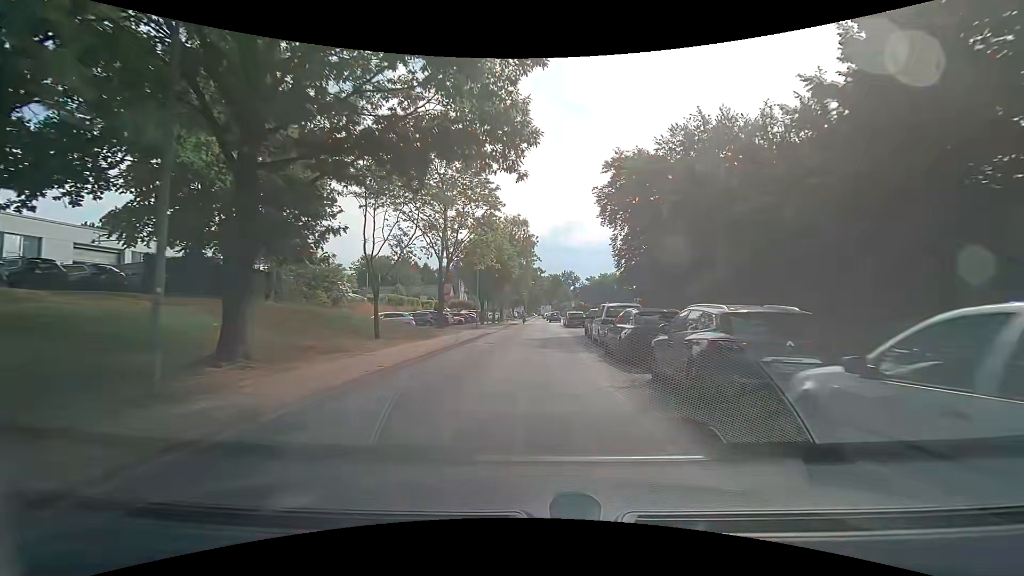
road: tertiary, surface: asphalt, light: Day
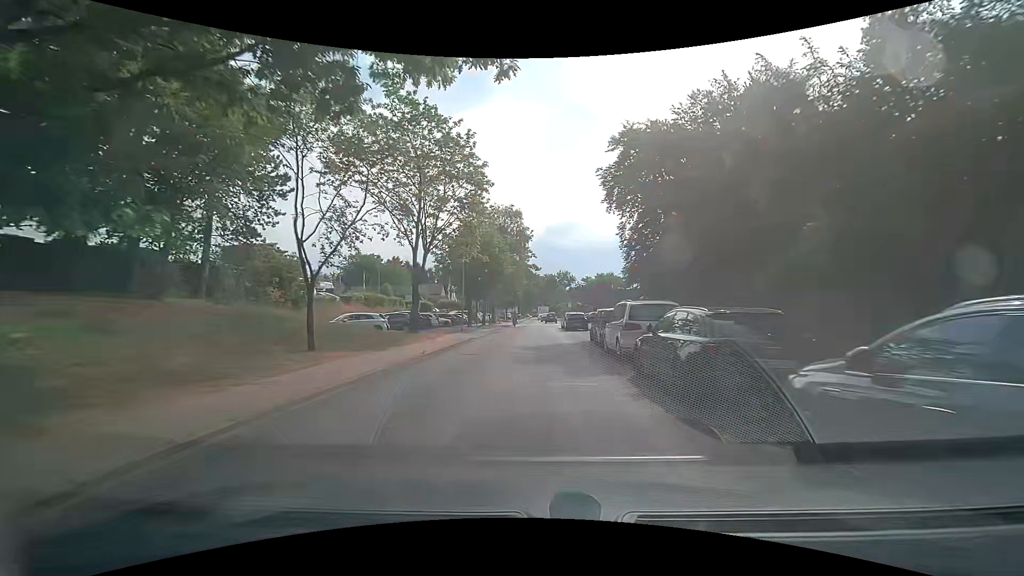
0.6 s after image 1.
(0.0, +5.6) m; +1°
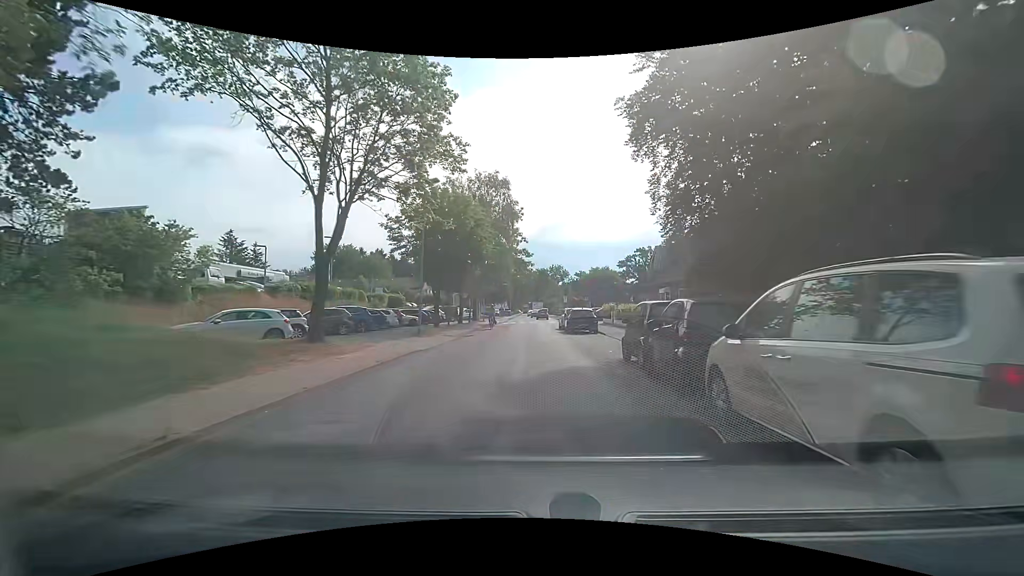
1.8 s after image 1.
(+0.1, +10.9) m; +1°
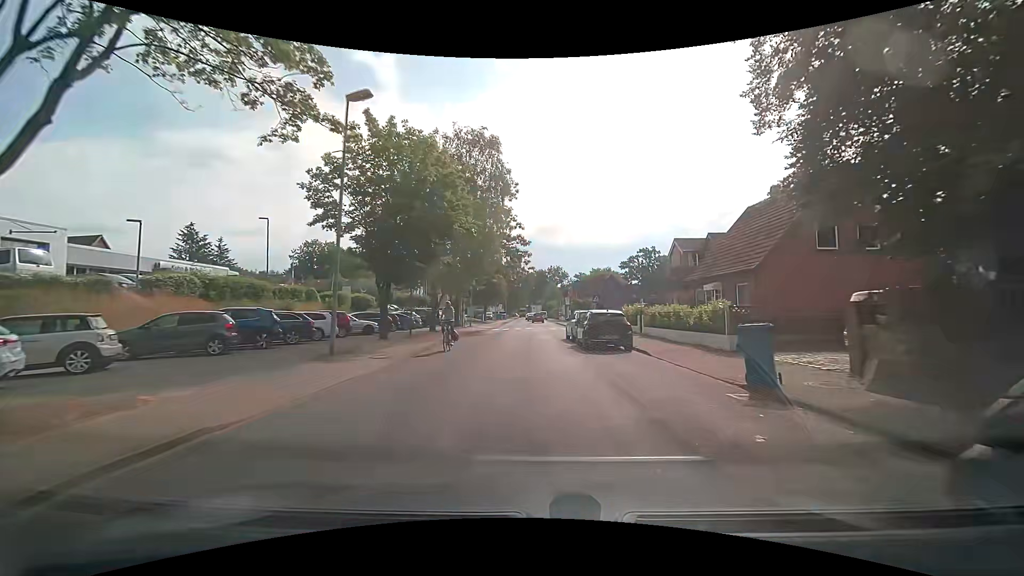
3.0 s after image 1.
(0.0, +10.6) m; +1°
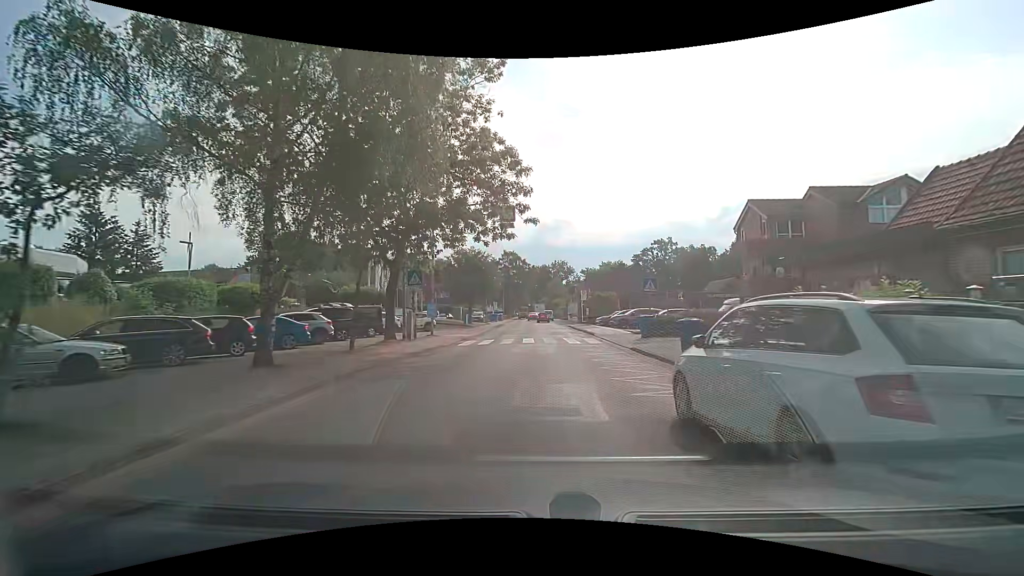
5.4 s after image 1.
(-0.2, +19.8) m; -2°
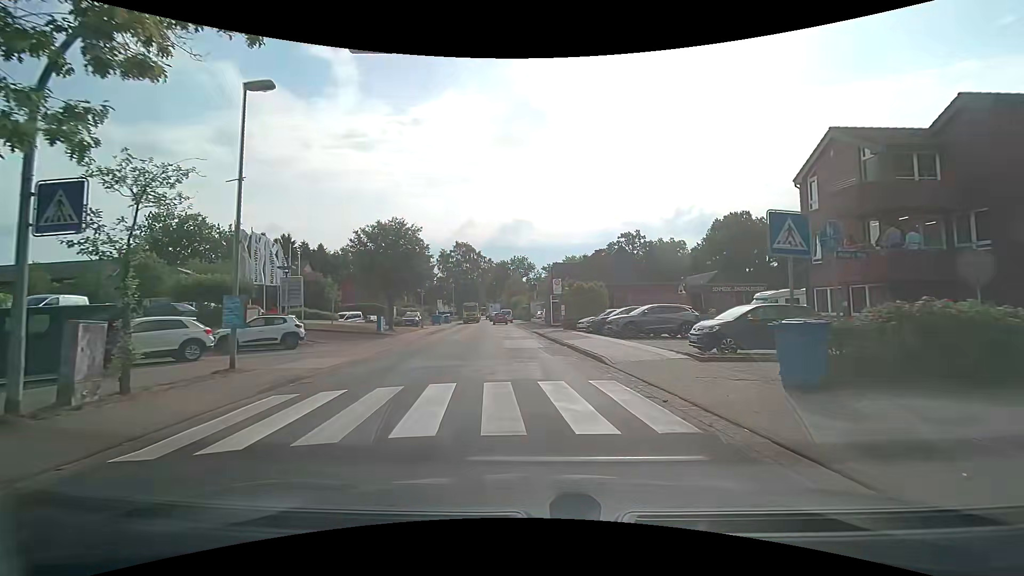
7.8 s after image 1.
(+0.8, +16.5) m; +5°
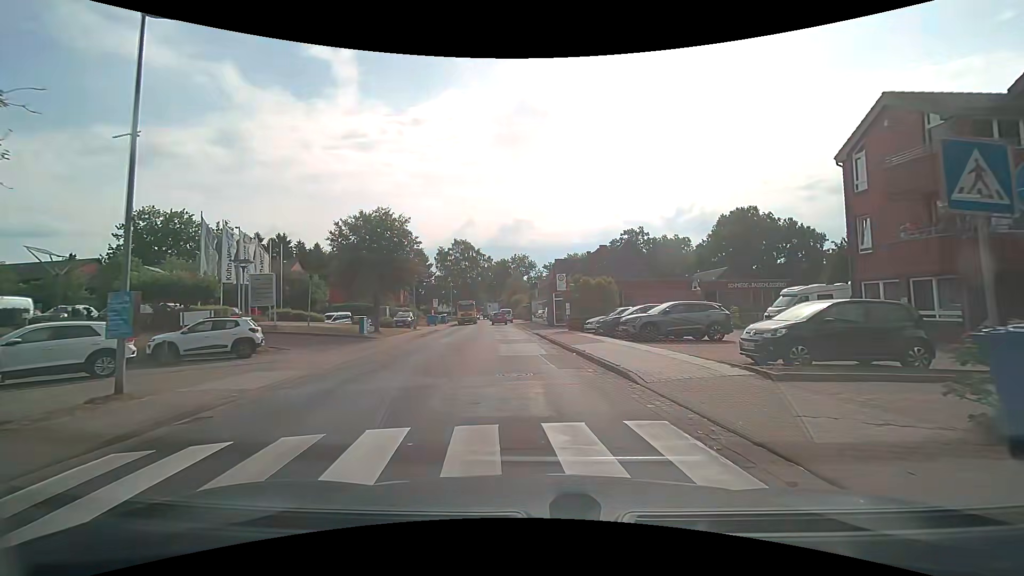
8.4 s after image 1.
(0.0, +3.6) m; +1°
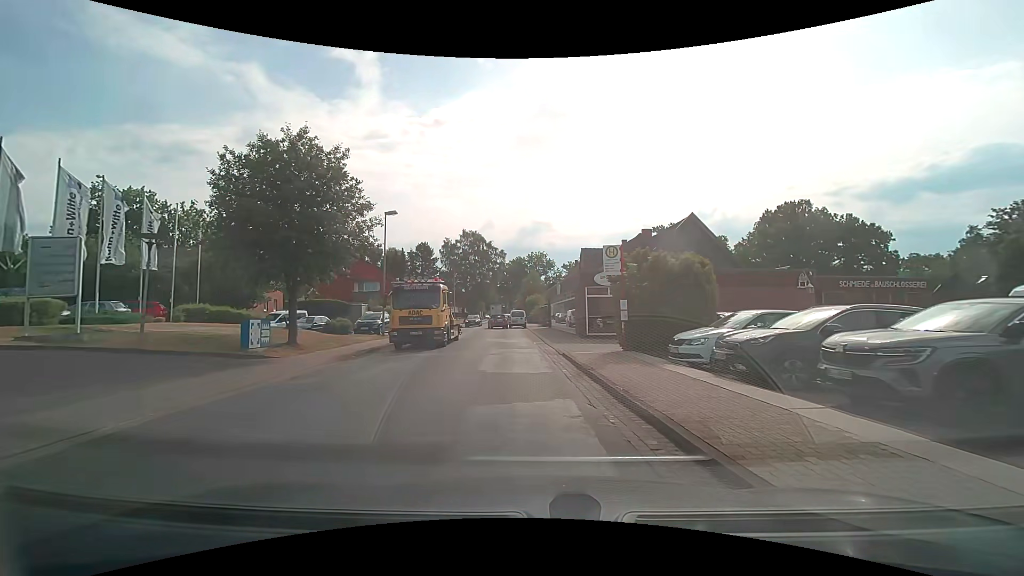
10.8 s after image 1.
(-0.4, +13.8) m; -3°
(0, +10) (0, +20) (-1, +30) (-2, +40) (-4, +50) (-4, +60) (-4, +70) (-5, +80) (-5, +90) (-5, +100) m
